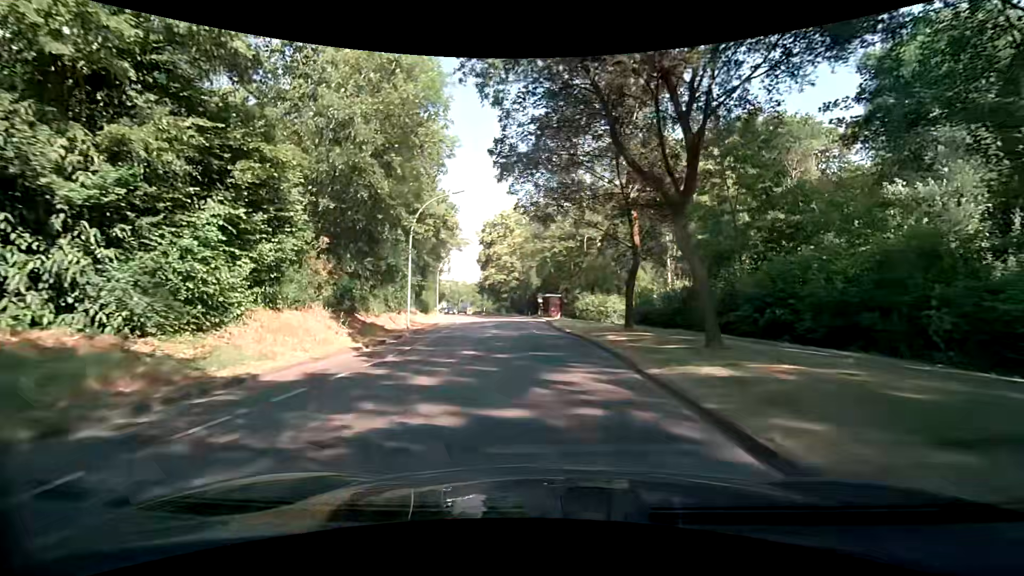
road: tertiary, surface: asphalt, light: Day
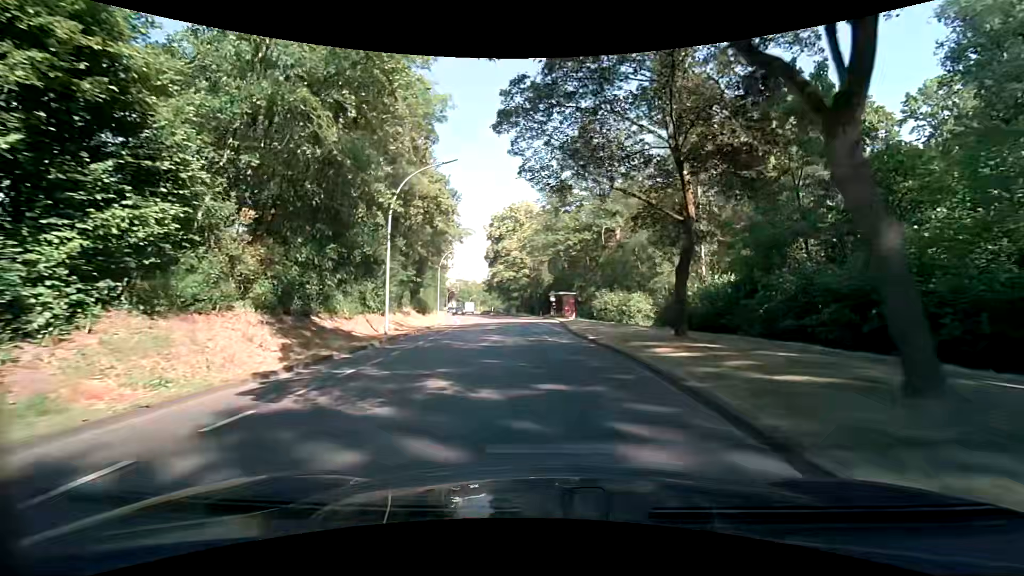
(-0.1, +5.9) m; -1°
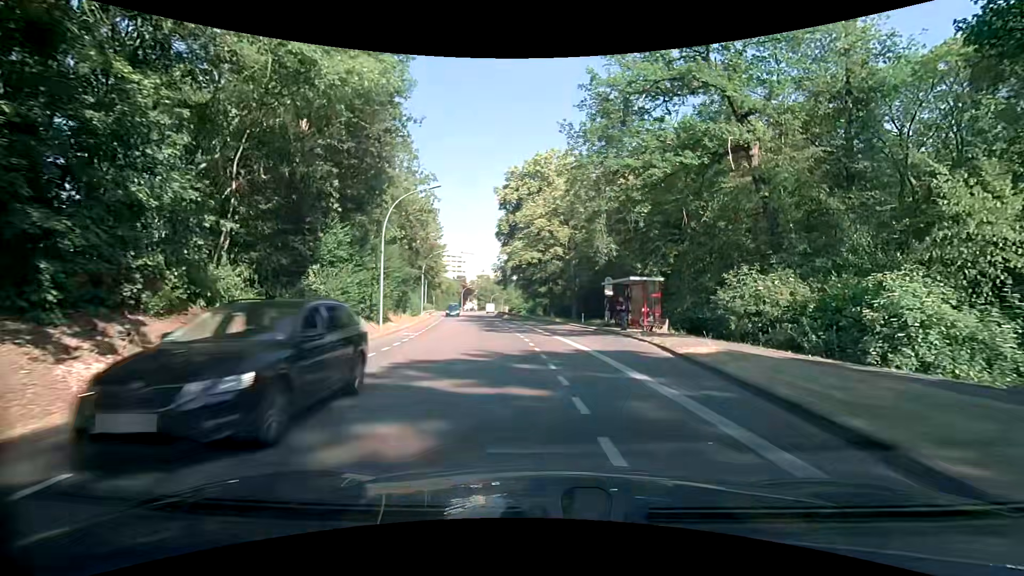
(-1.7, +27.2) m; -3°
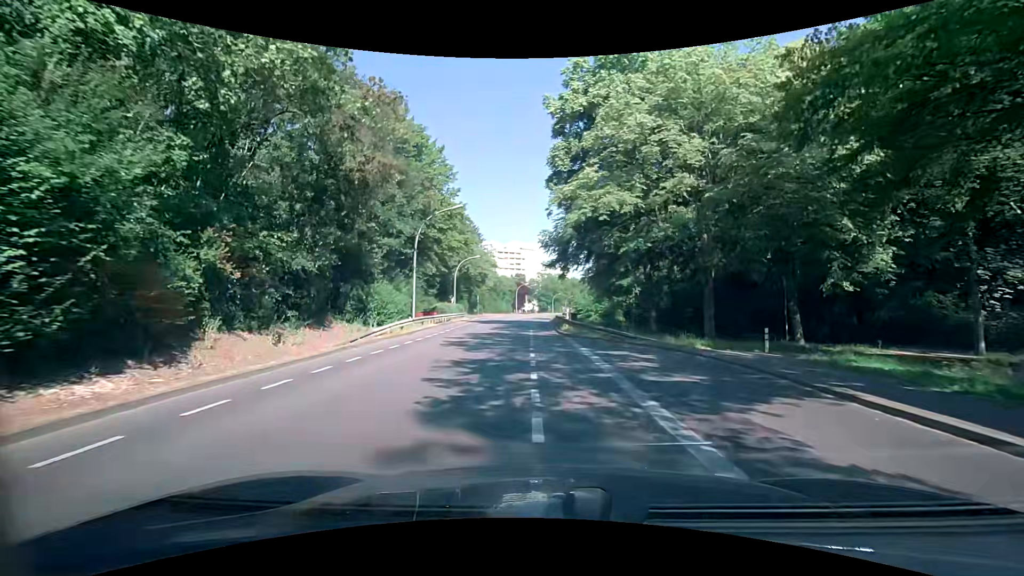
(-1.7, +25.9) m; -8°
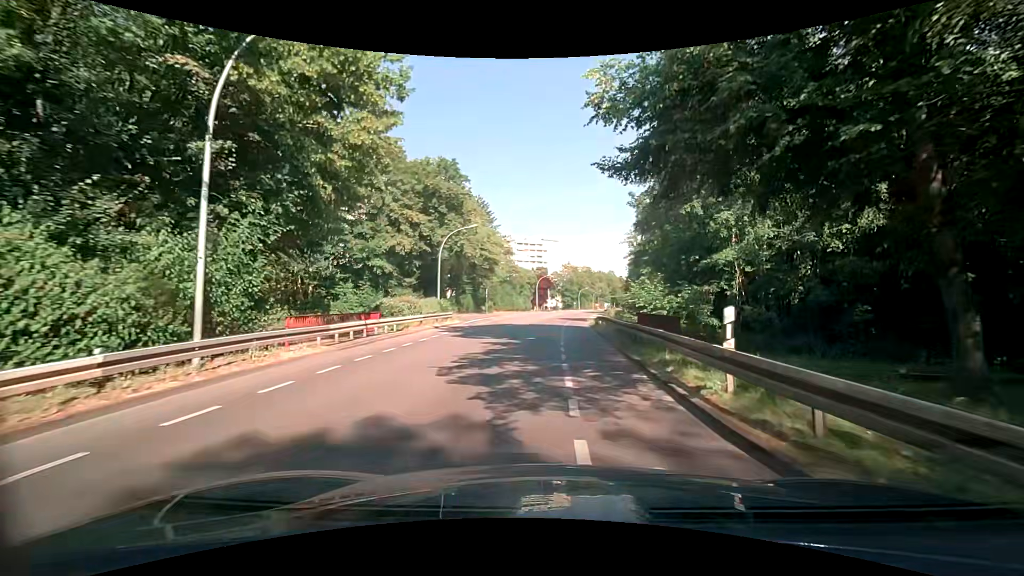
(-0.9, +21.7) m; -3°
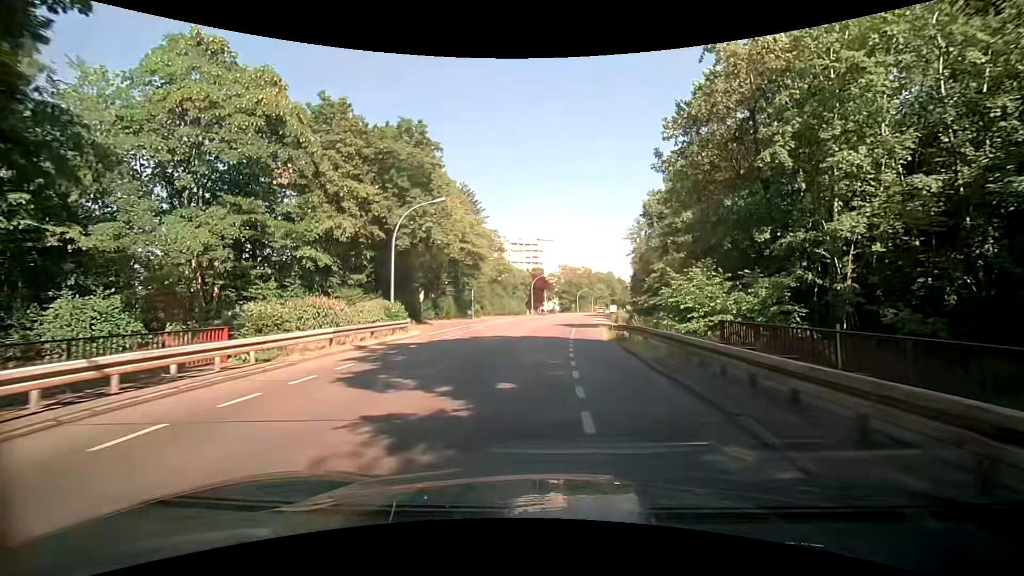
(+0.1, +11.2) m; +1°
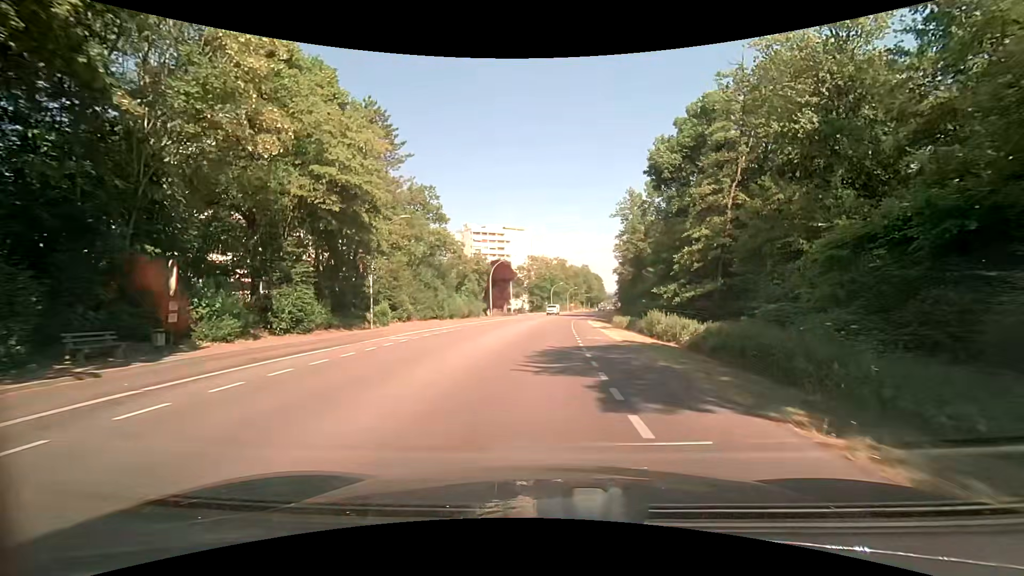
(+0.3, +29.2) m; +3°
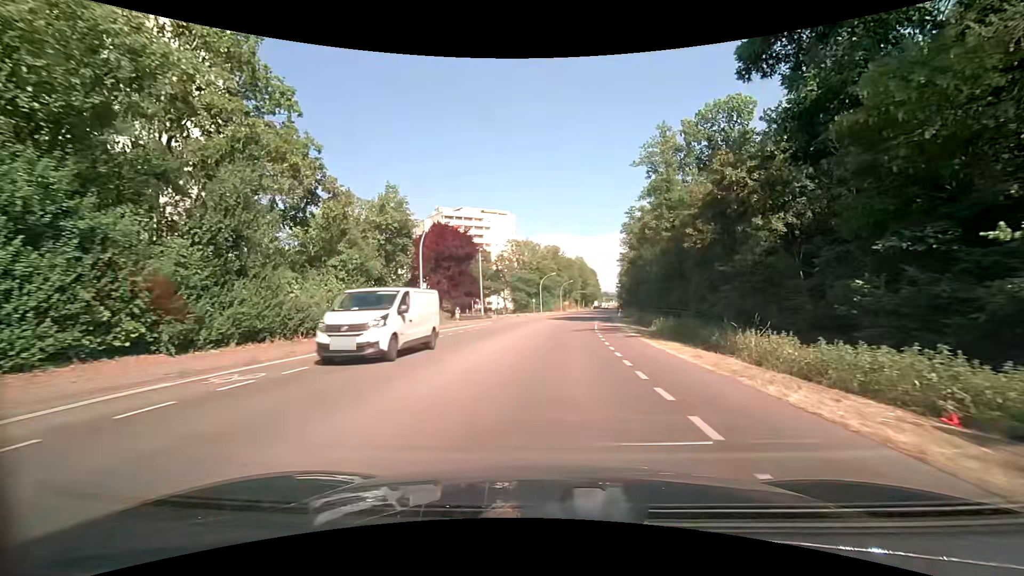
(+0.3, +33.1) m; +1°
(0, +10) (+1, +20) (+1, +30) (+2, +40) (+4, +50) (+5, +60) (+6, +70) (+8, +80) (+9, +89) (+10, +99) m
